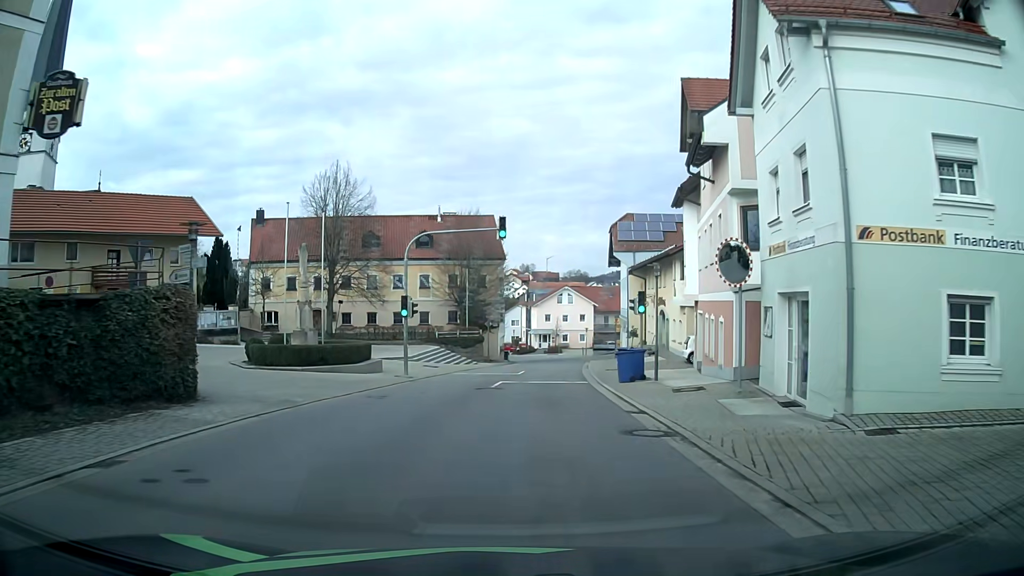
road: tertiary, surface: asphalt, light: Day
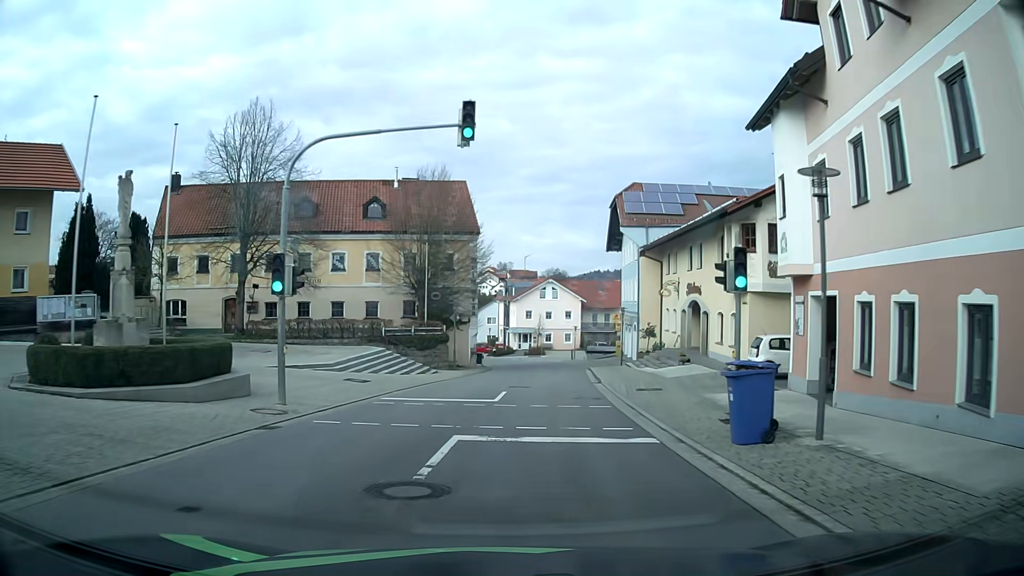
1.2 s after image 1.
(+0.2, +13.1) m; +2°
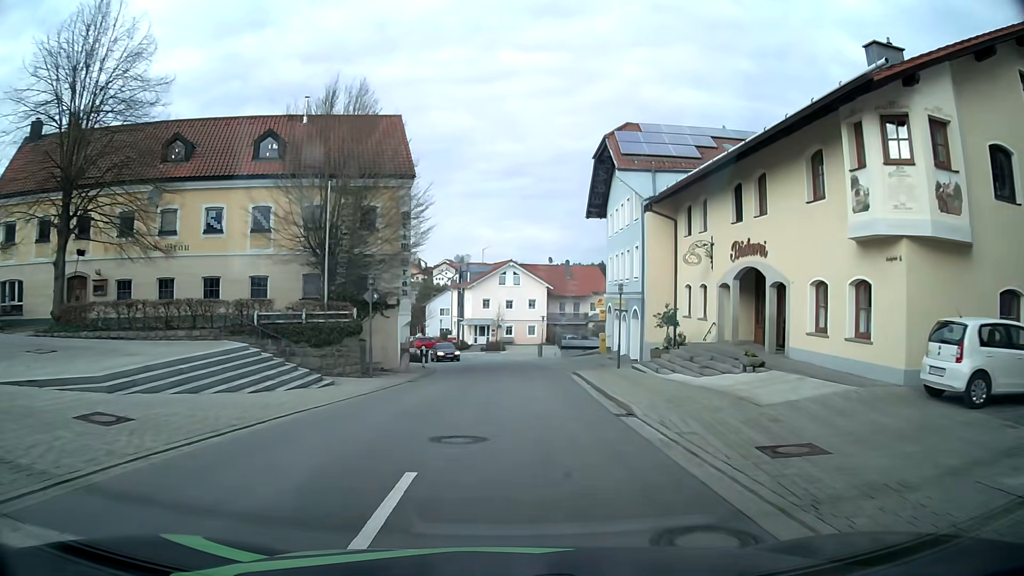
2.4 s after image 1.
(+0.3, +13.1) m; +3°
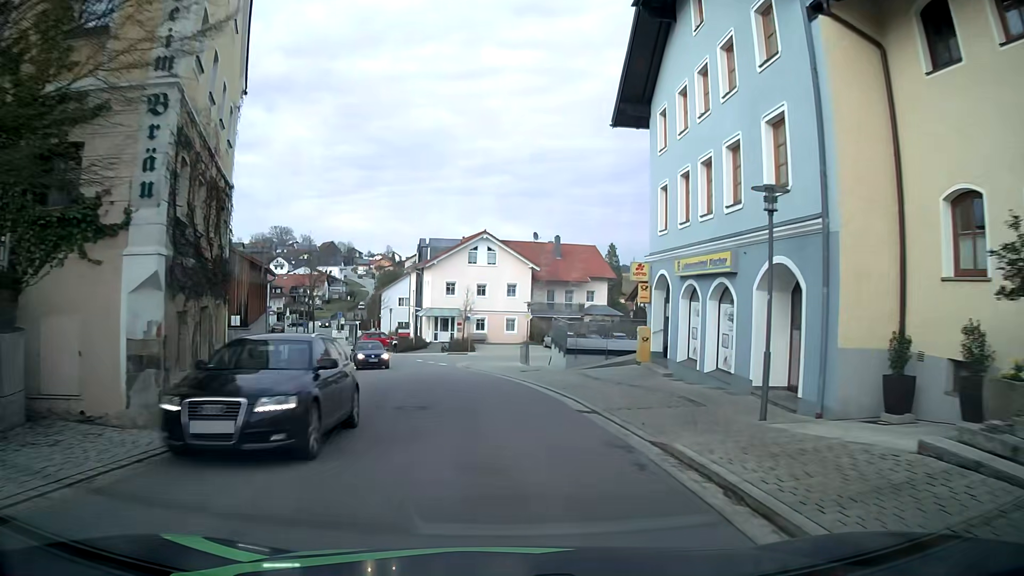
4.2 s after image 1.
(+0.7, +19.8) m; +3°
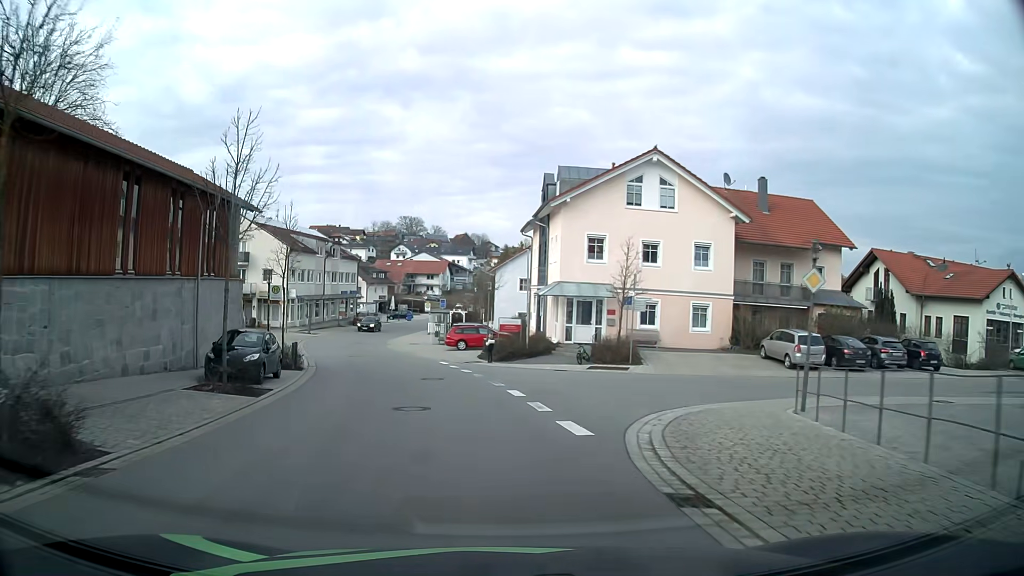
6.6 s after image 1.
(-2.0, +26.7) m; -12°
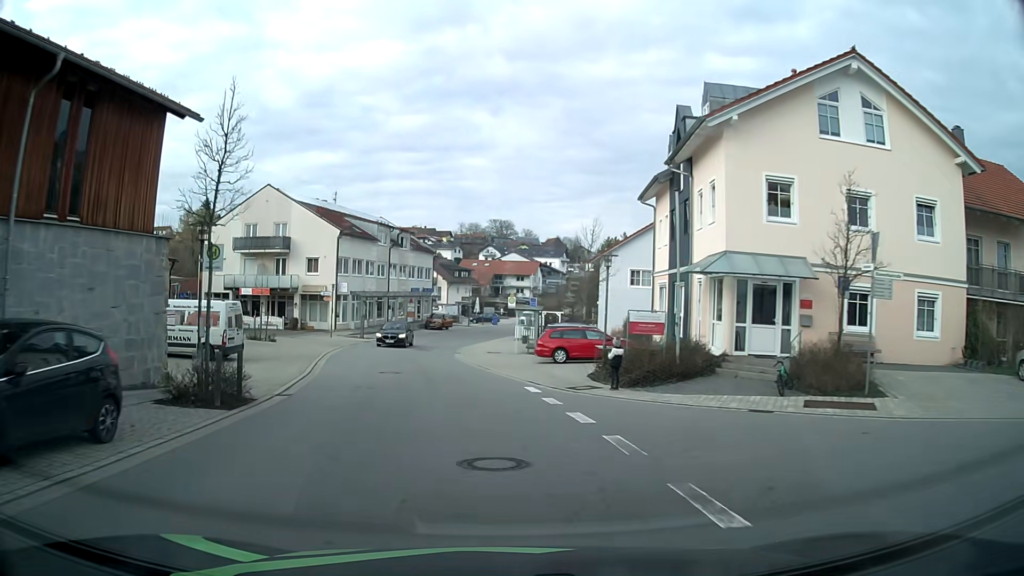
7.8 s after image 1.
(-1.0, +13.6) m; -8°
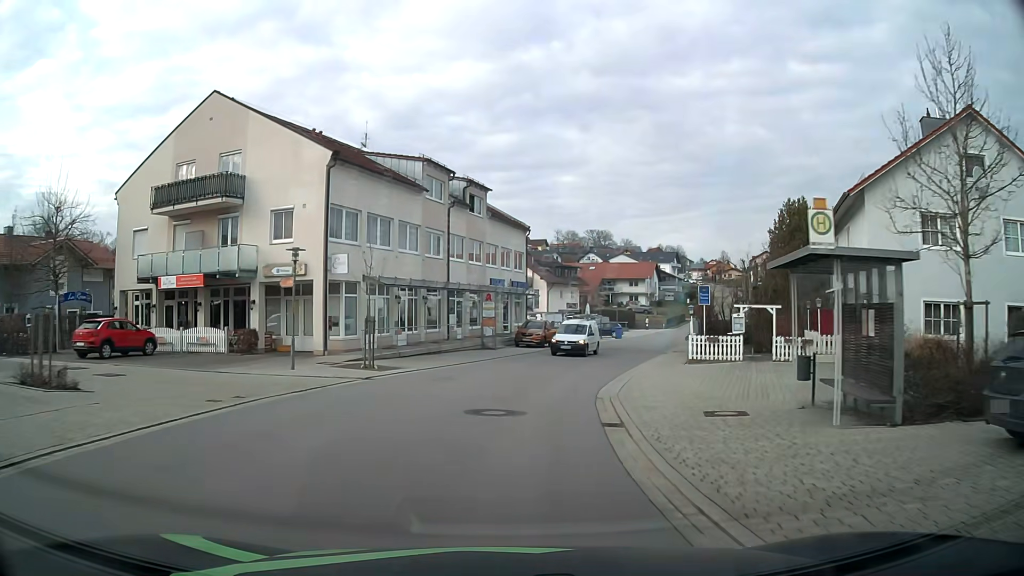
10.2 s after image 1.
(-2.7, +27.5) m; -8°
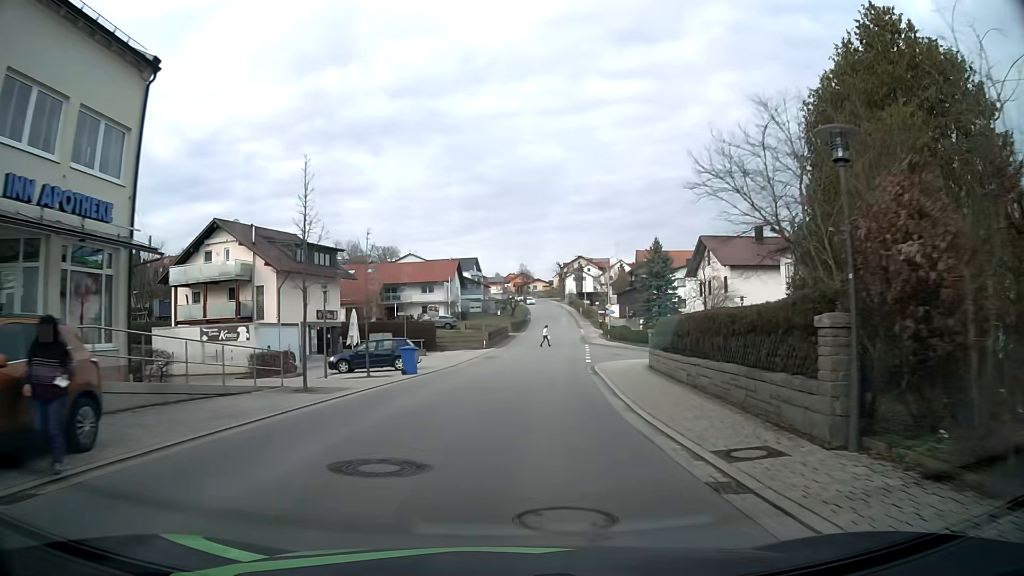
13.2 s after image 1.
(+5.5, +34.8) m; +18°
(0, +10) (+1, +20) (+2, +30) (+3, +40) (+3, +50) (+4, +60) (+5, +70) (+6, +80) (+7, +90) (+8, +100) m
